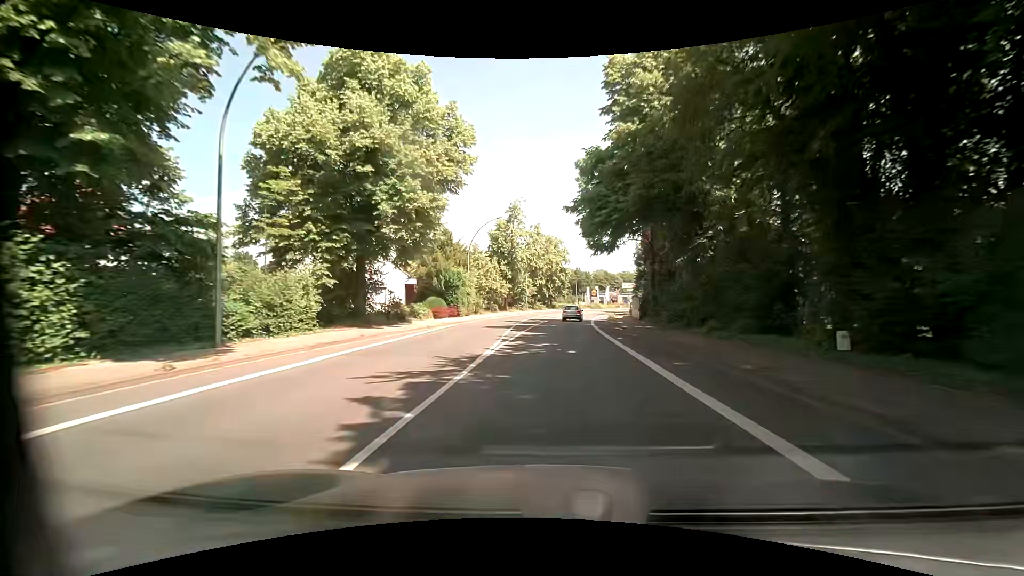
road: primary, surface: asphalt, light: Day
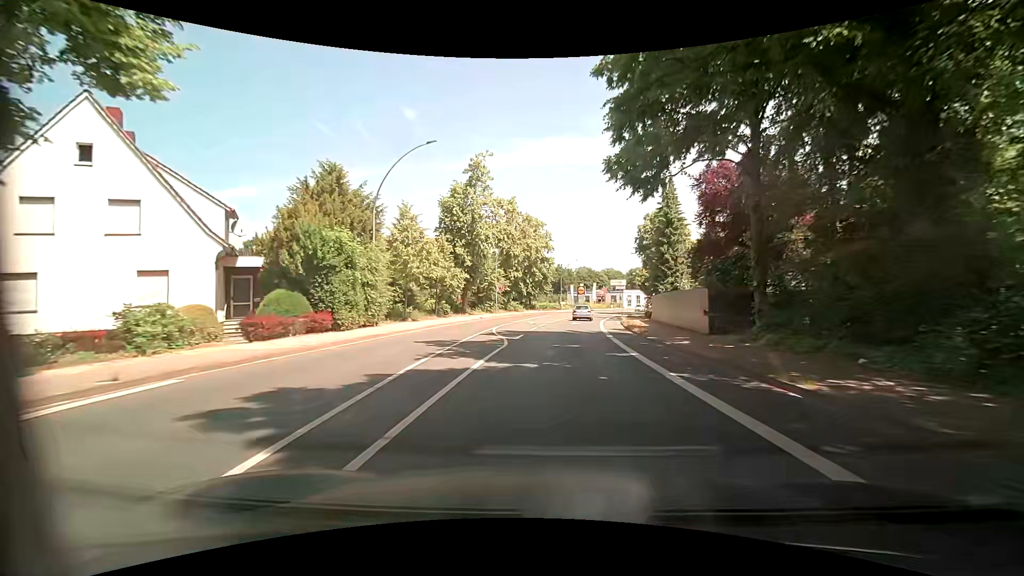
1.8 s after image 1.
(+0.4, +23.3) m; +2°
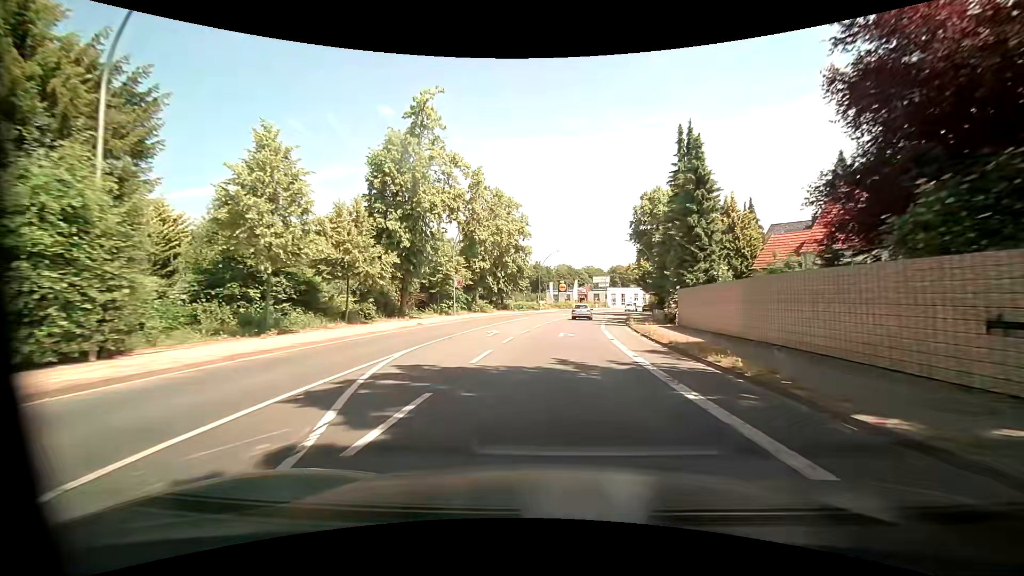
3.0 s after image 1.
(+0.5, +15.6) m; +3°
